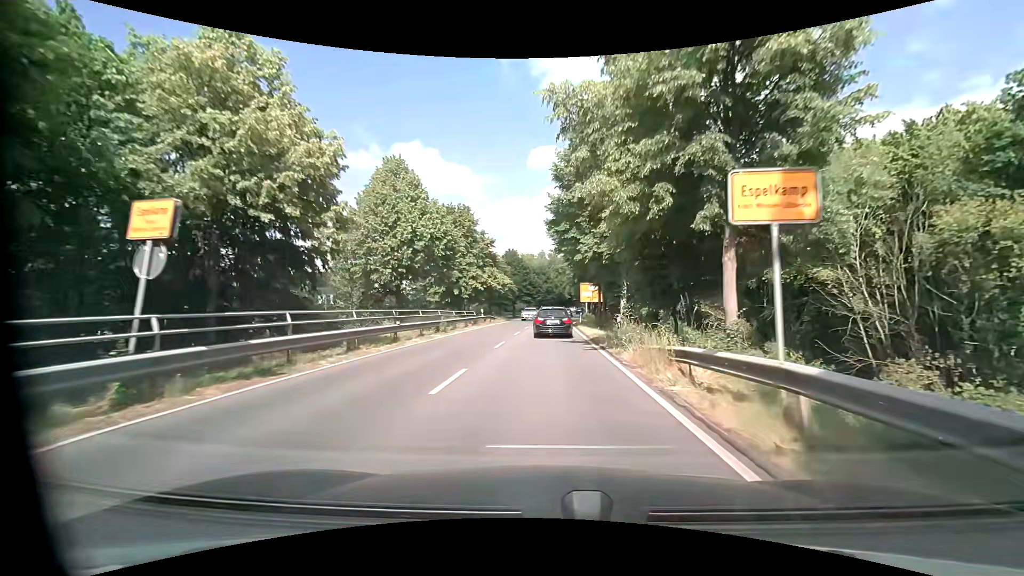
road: secondary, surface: asphalt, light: Day
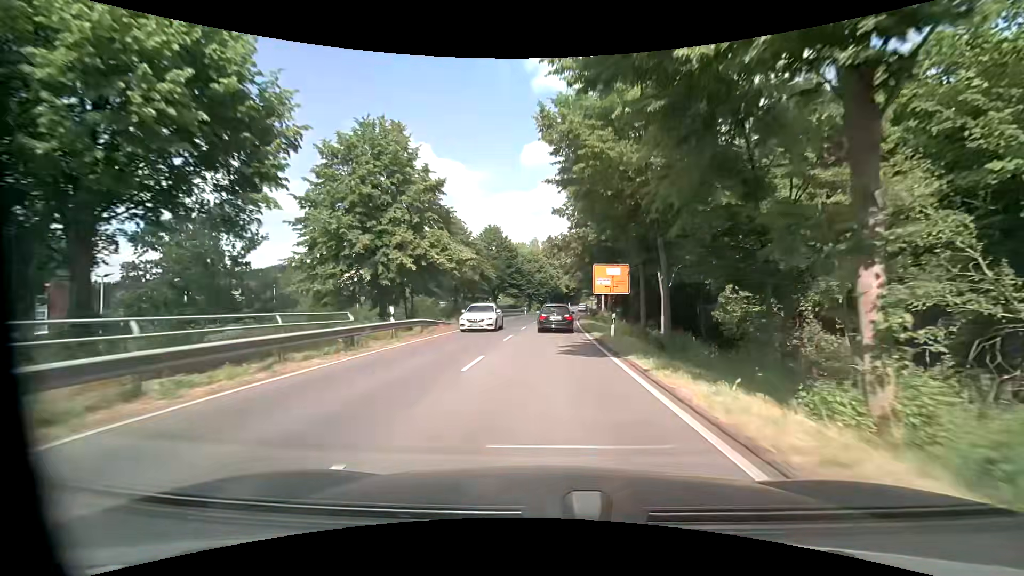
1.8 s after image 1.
(-0.1, +24.5) m; 0°
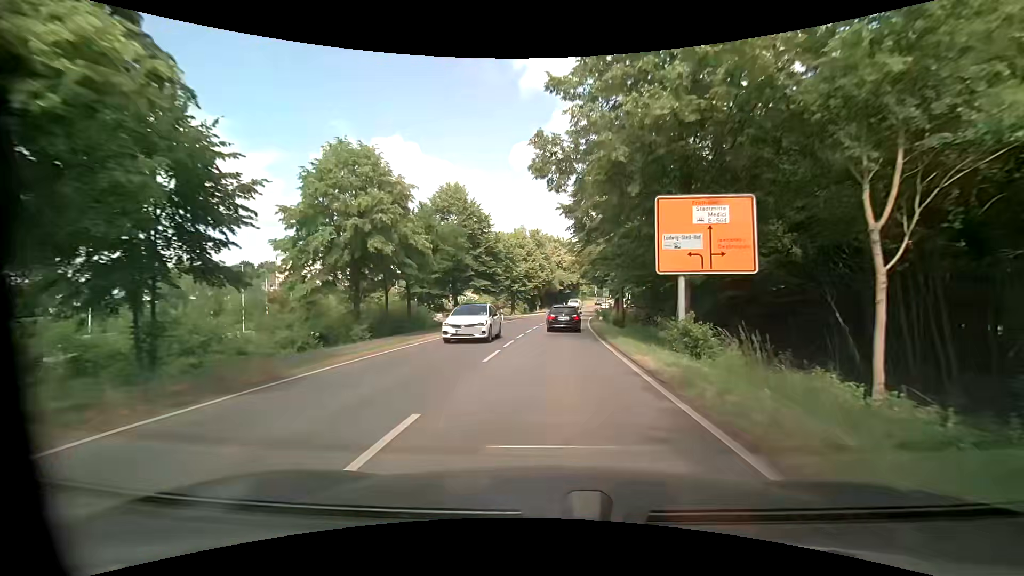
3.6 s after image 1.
(+0.2, +25.1) m; +1°
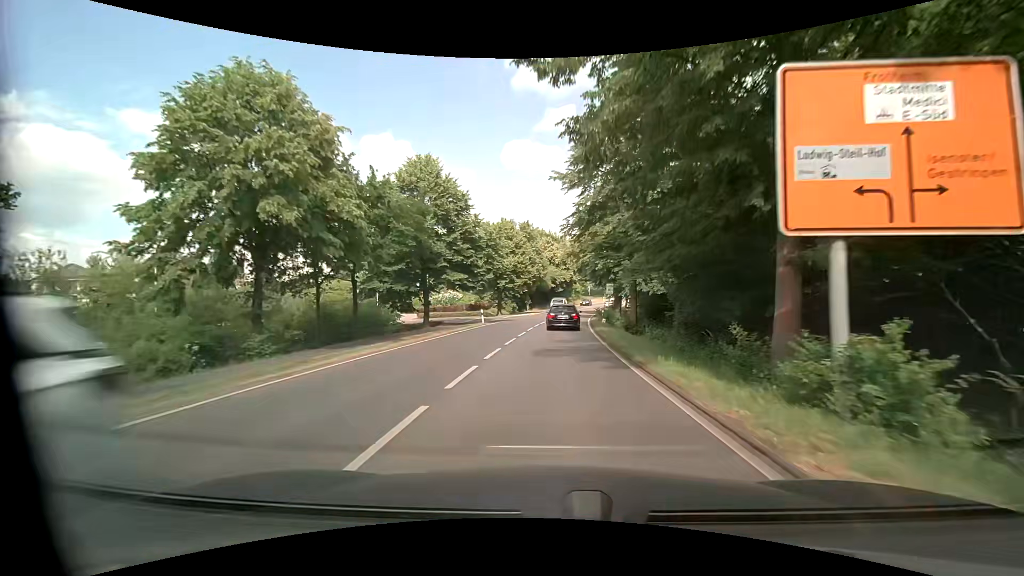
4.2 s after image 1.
(+0.1, +8.3) m; +2°
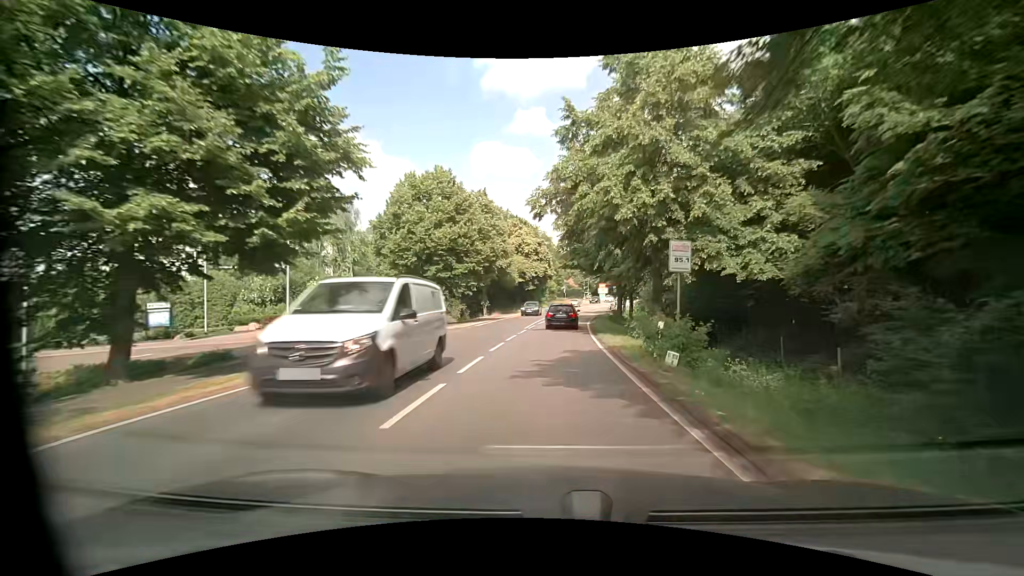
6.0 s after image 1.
(+0.7, +25.1) m; +3°
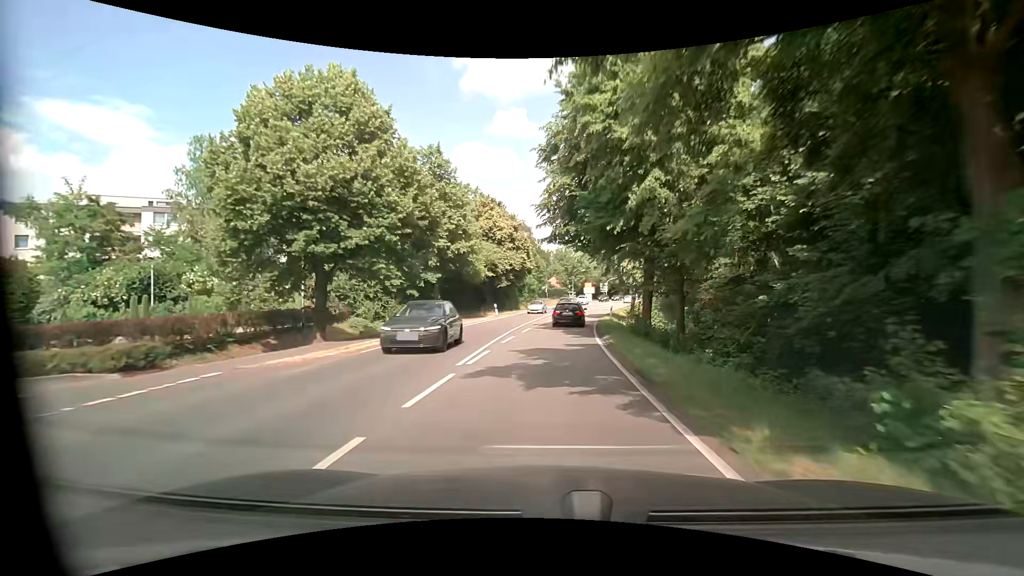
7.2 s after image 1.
(+0.3, +16.8) m; +2°
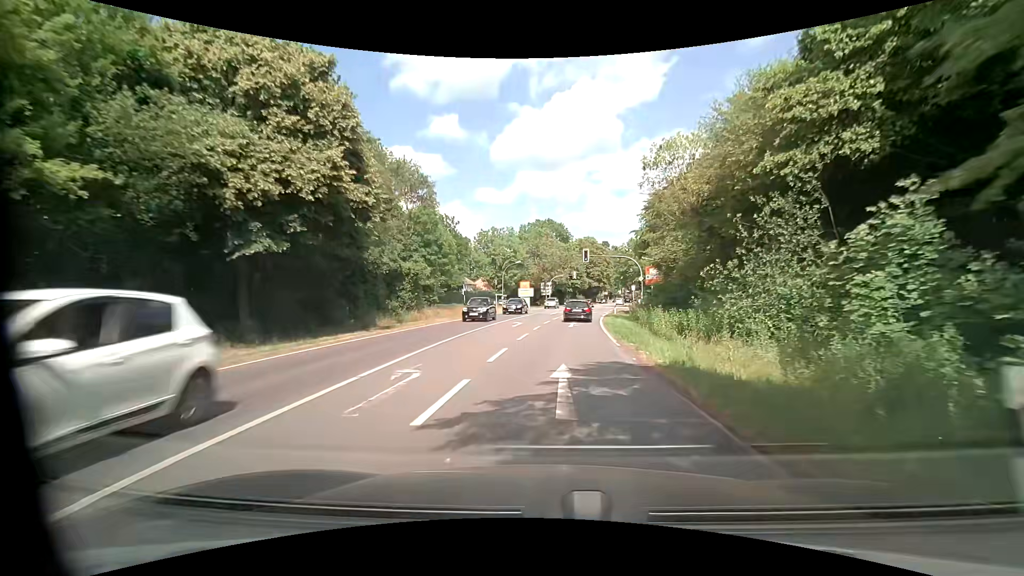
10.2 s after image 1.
(+2.6, +40.9) m; +8°
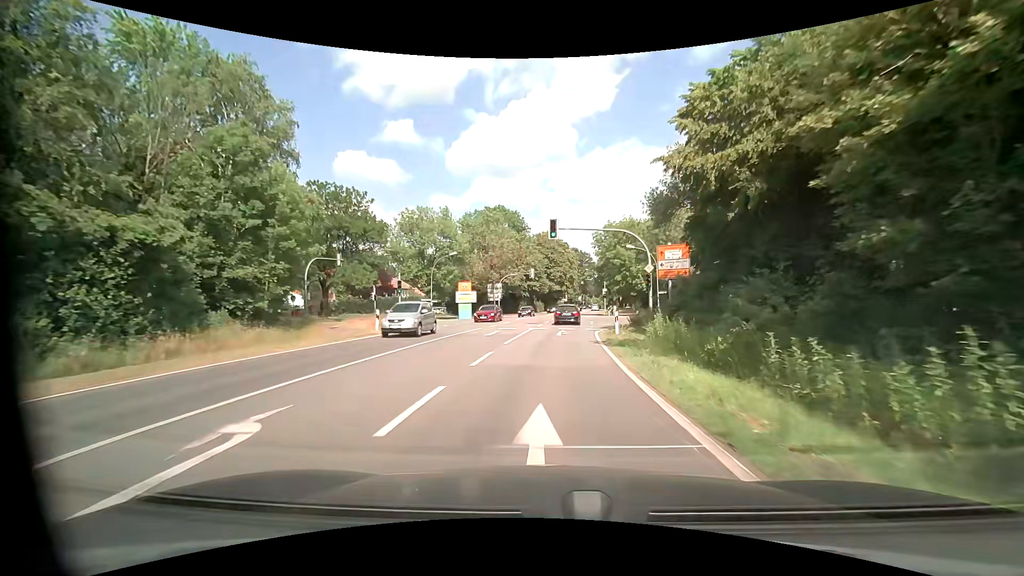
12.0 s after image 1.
(+1.2, +24.2) m; +5°
(0, +10) (+1, +20) (+1, +30) (+2, +40) (+3, +50) (+4, +60) (+5, +70) (+6, +80) (+8, +90) (+9, +100) m
